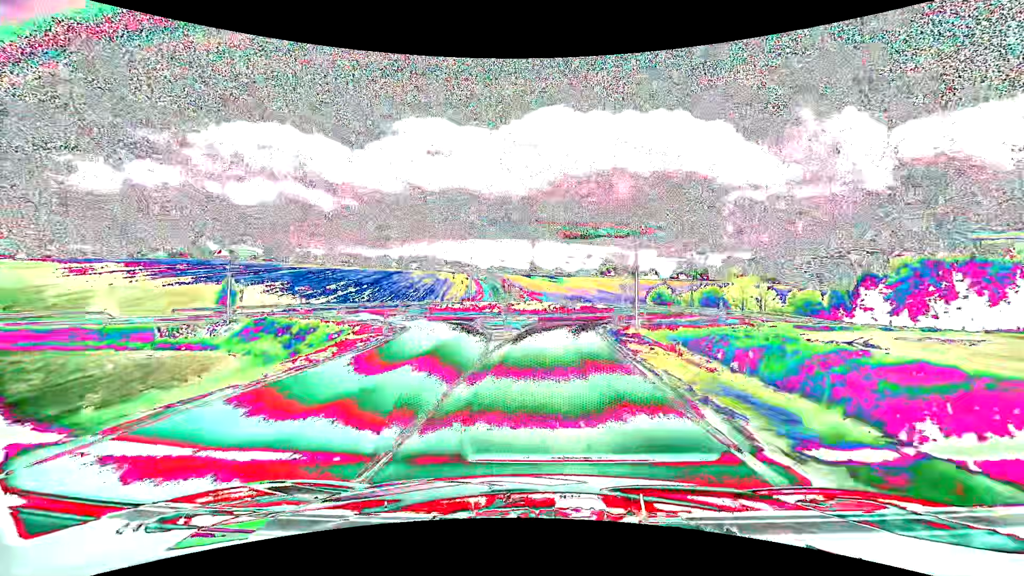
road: tertiary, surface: asphalt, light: Day
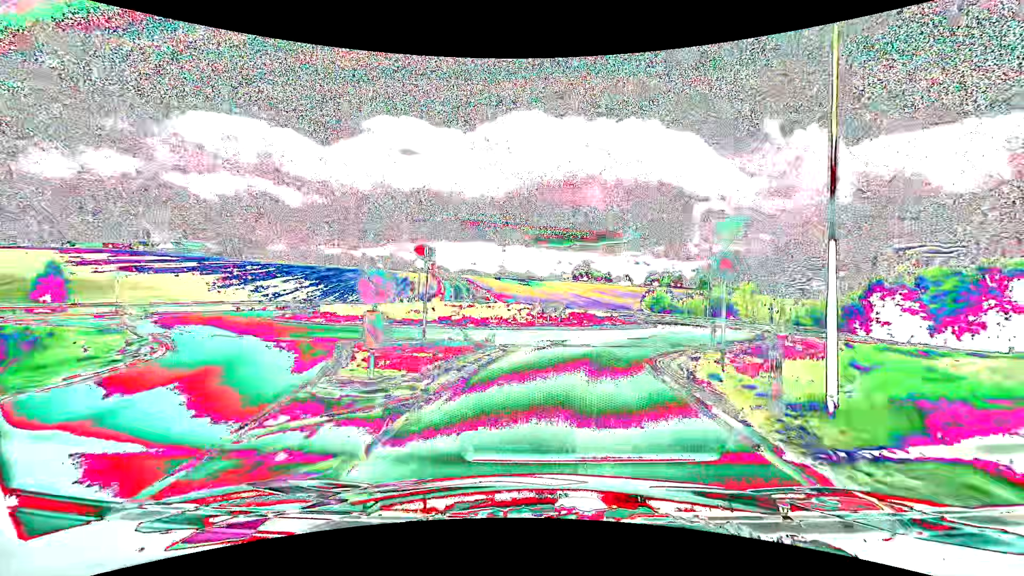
(+0.2, +18.3) m; +3°
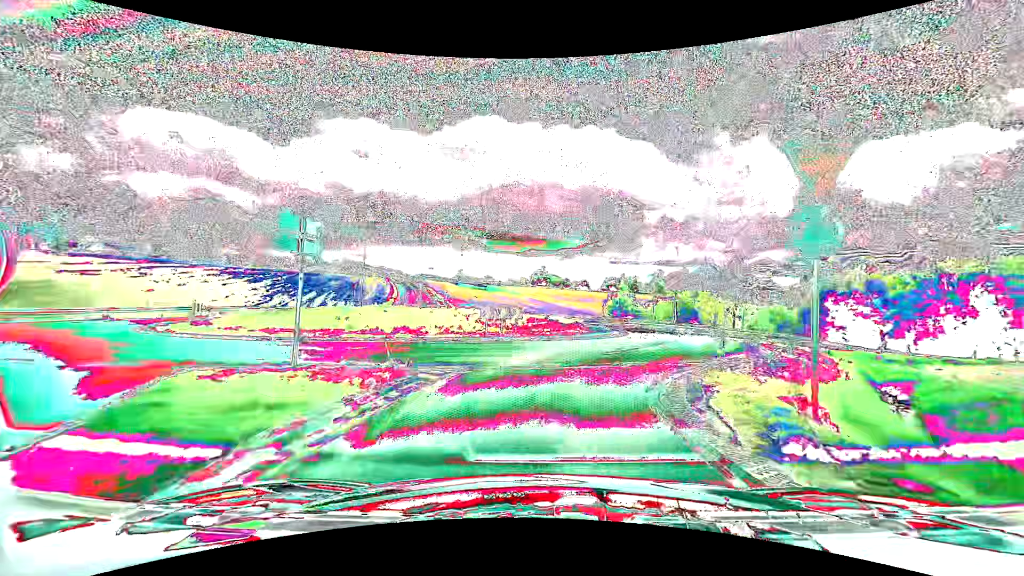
(+0.2, +5.2) m; +5°
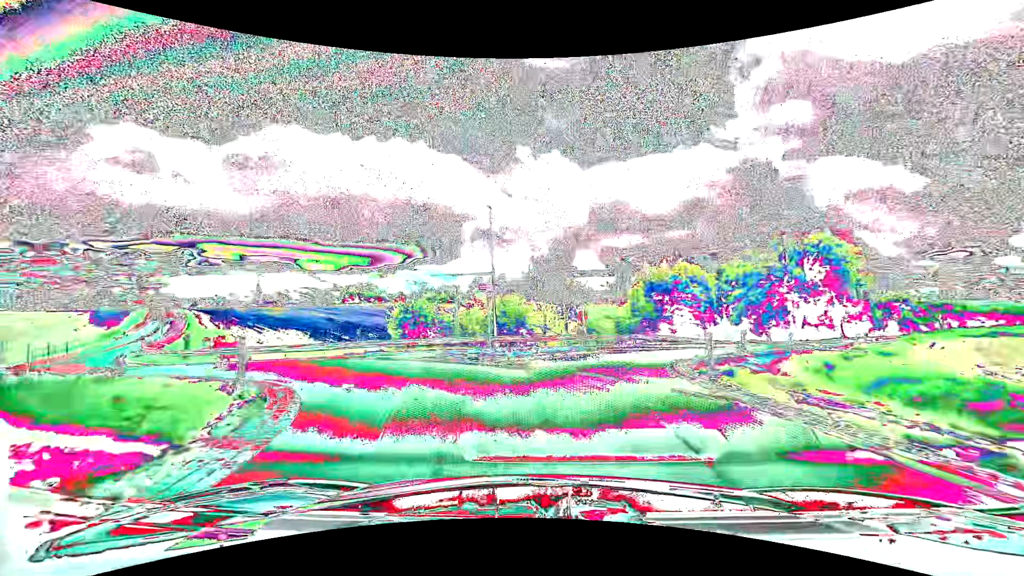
(+5.6, +22.9) m; +20°
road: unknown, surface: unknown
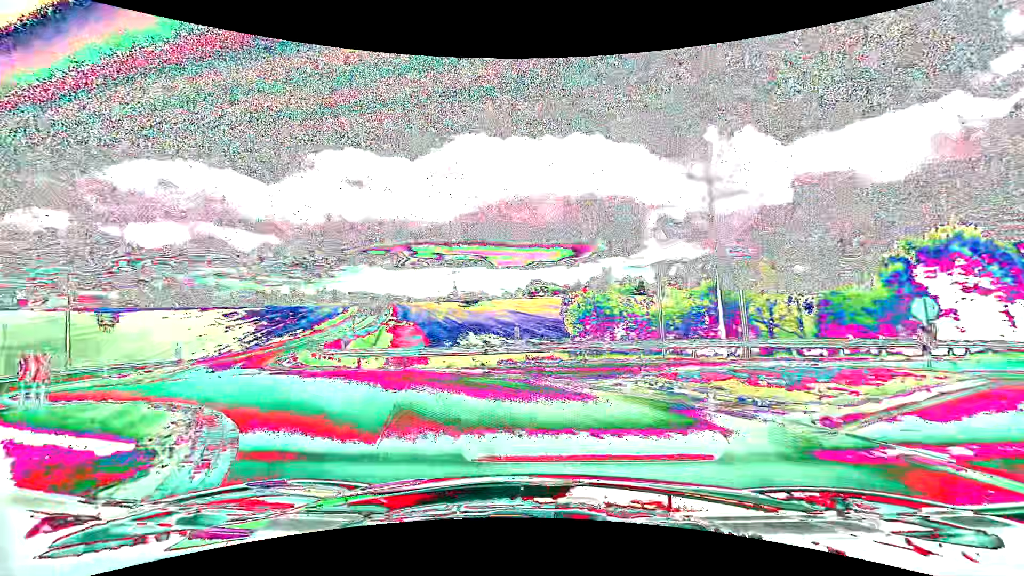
(-1.5, +8.5) m; -21°
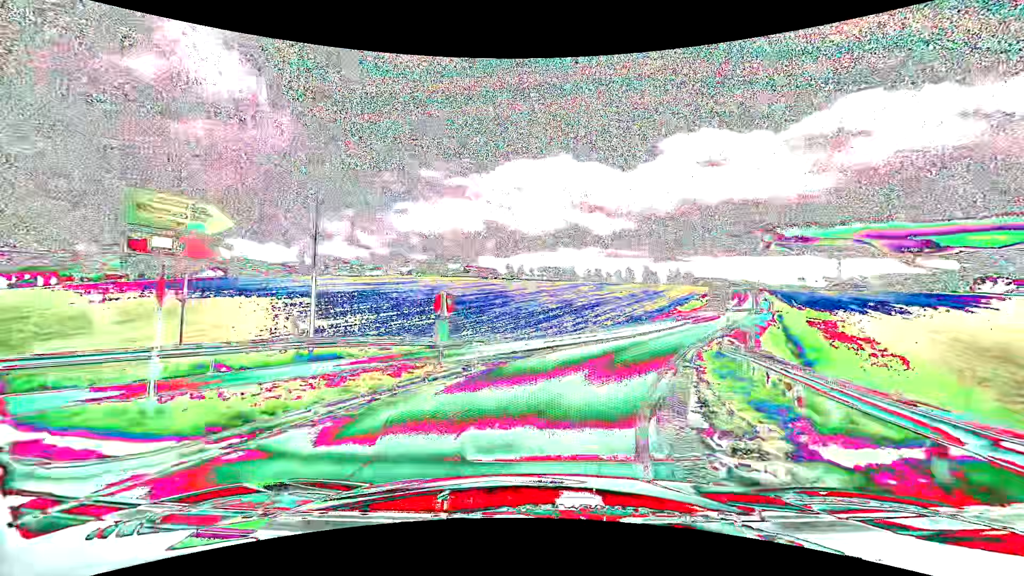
(-10.4, +19.8) m; -39°
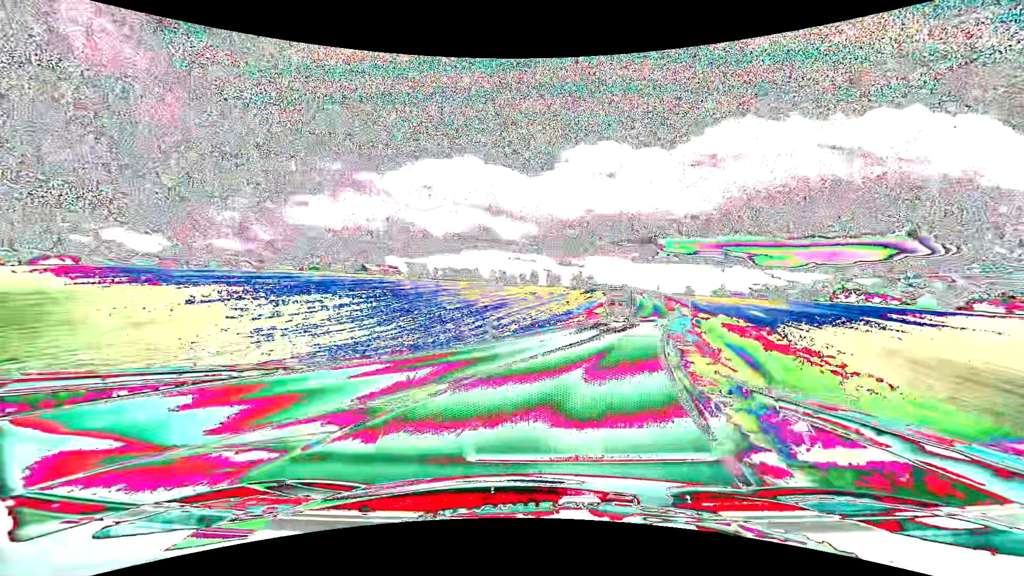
(+1.0, +10.6) m; +11°
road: tertiary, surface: asphalt
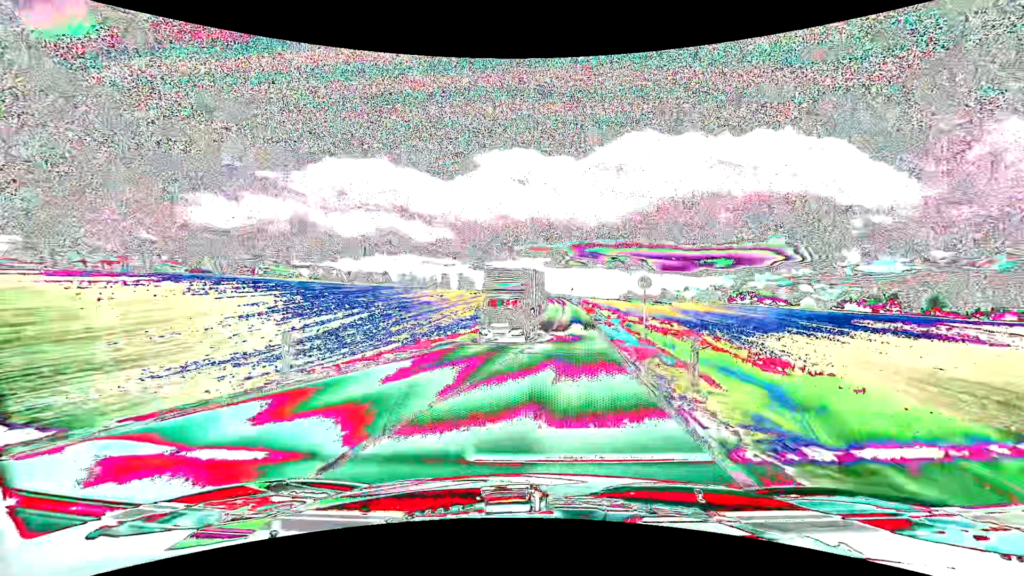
(+1.2, +11.9) m; +10°
(0, +10) (+1, +20) (+2, +30) (+3, +40) (+4, +50) (+4, +60) (+5, +70) (+6, +80) (+6, +90) (+7, +100) m
